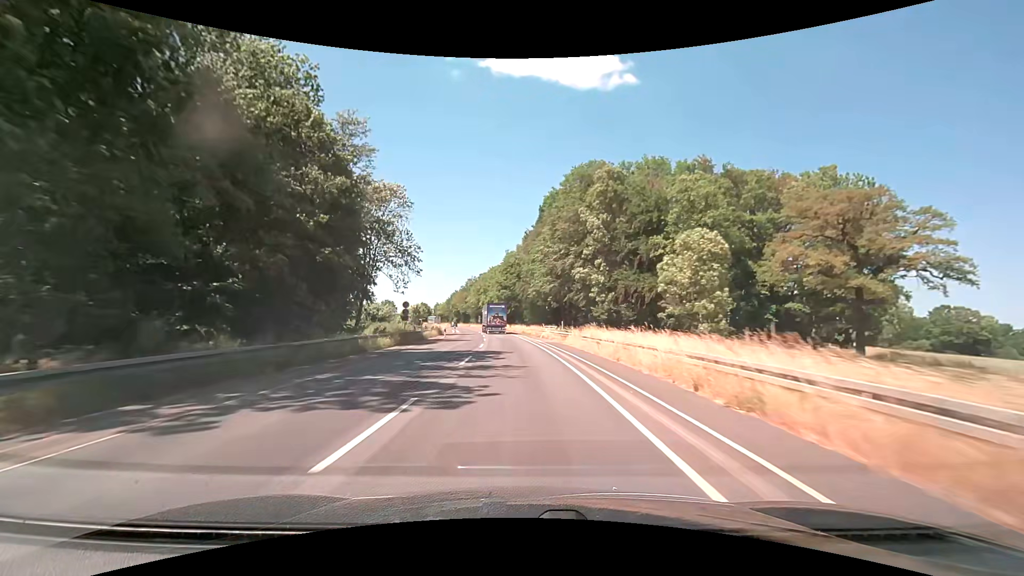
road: secondary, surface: asphalt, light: Day
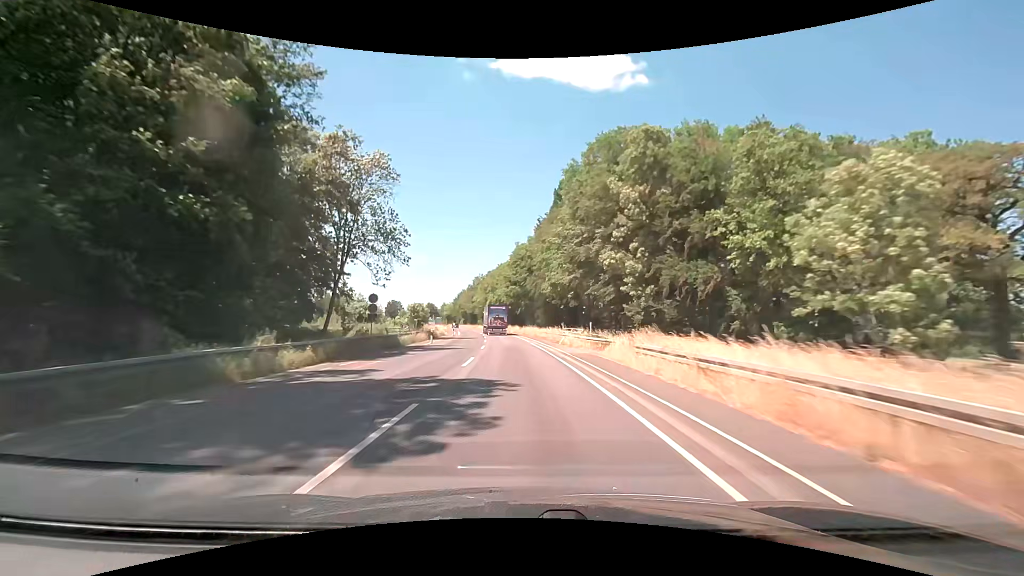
(-0.2, +12.5) m; -1°
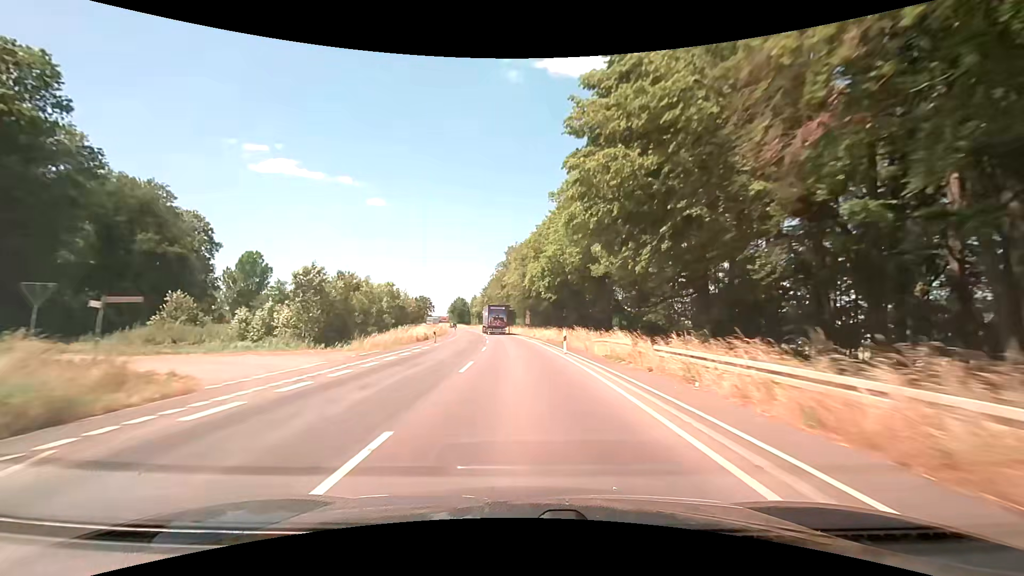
(-2.9, +62.6) m; -6°
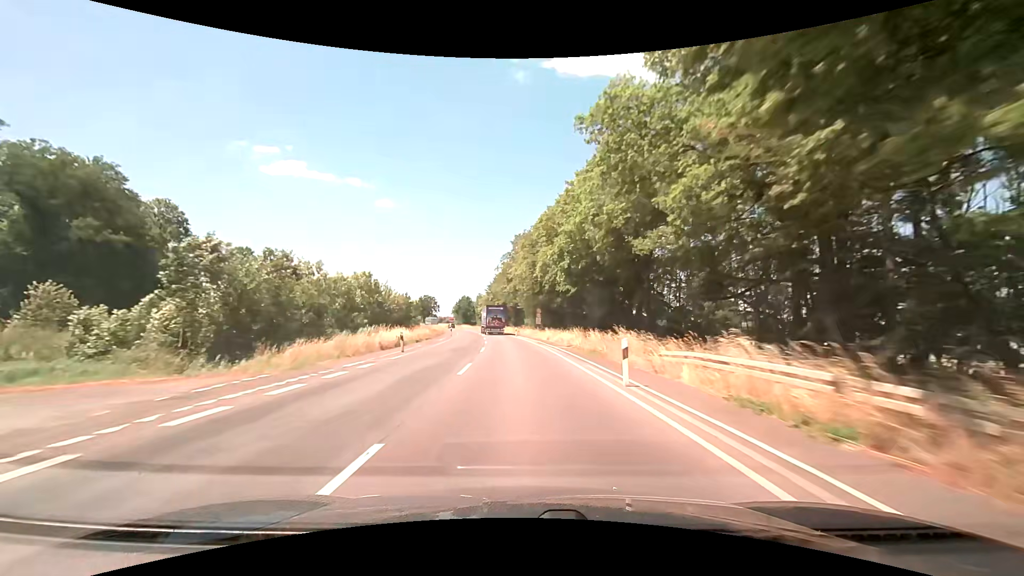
(-0.1, +12.6) m; 0°
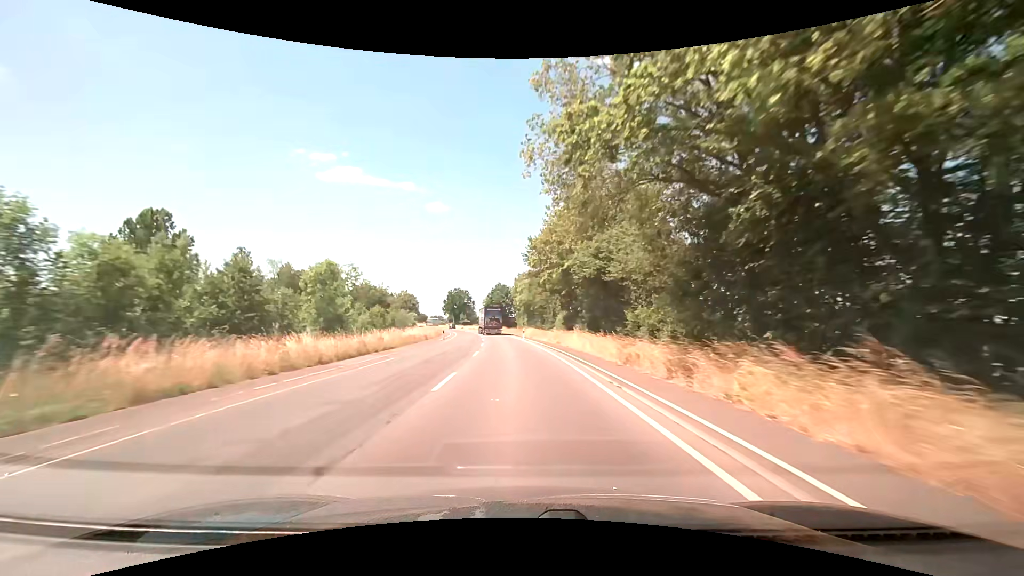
(-3.6, +62.7) m; -6°
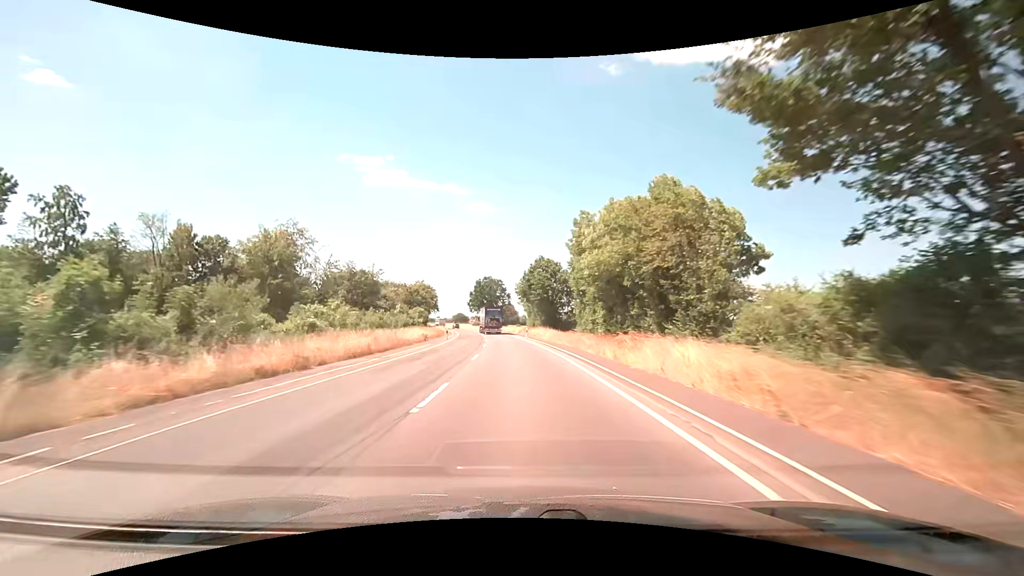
(-2.3, +50.2) m; -5°
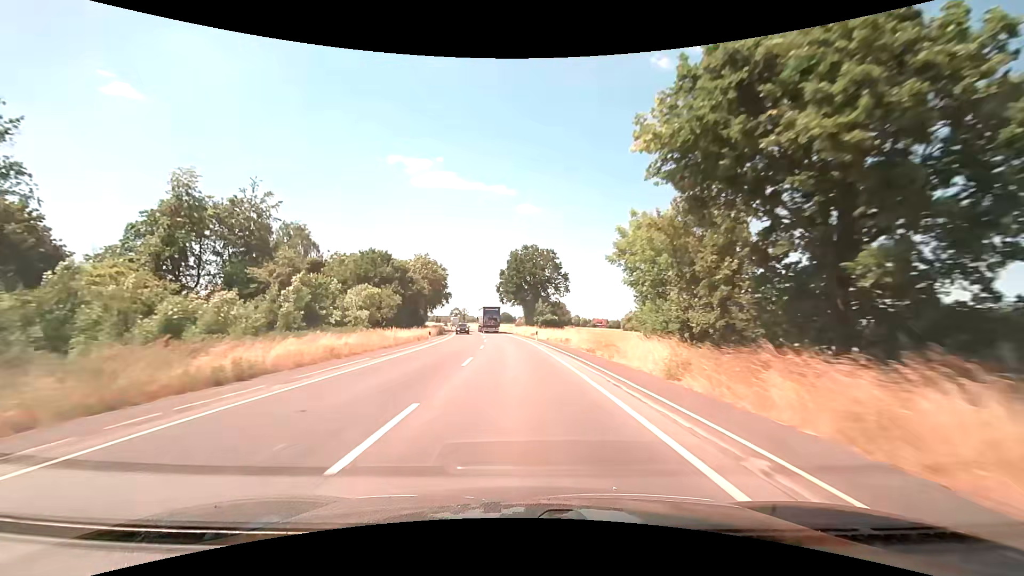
(-3.0, +62.6) m; -5°
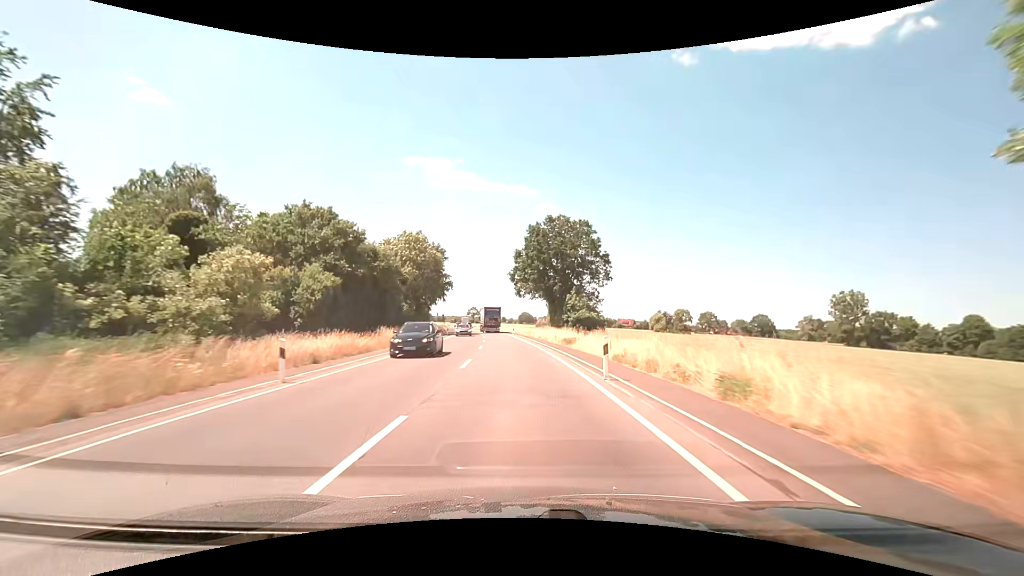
(-0.6, +25.1) m; -3°
(0, +10) (0, +20) (-1, +30) (-1, +40) (-2, +50) (-3, +60) (-4, +70) (-5, +80) (-6, +90) (-7, +100) m
